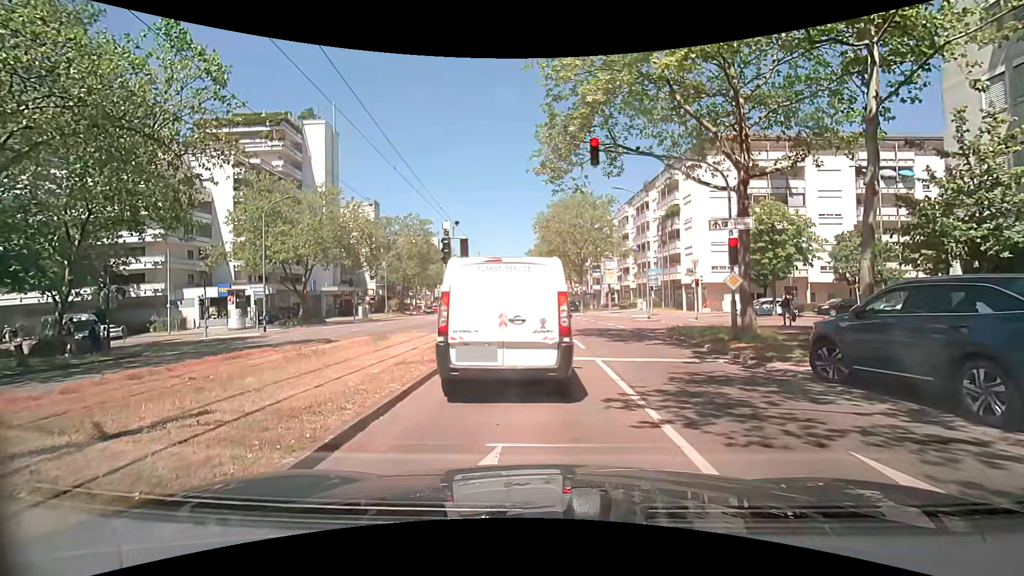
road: tertiary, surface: asphalt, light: Day
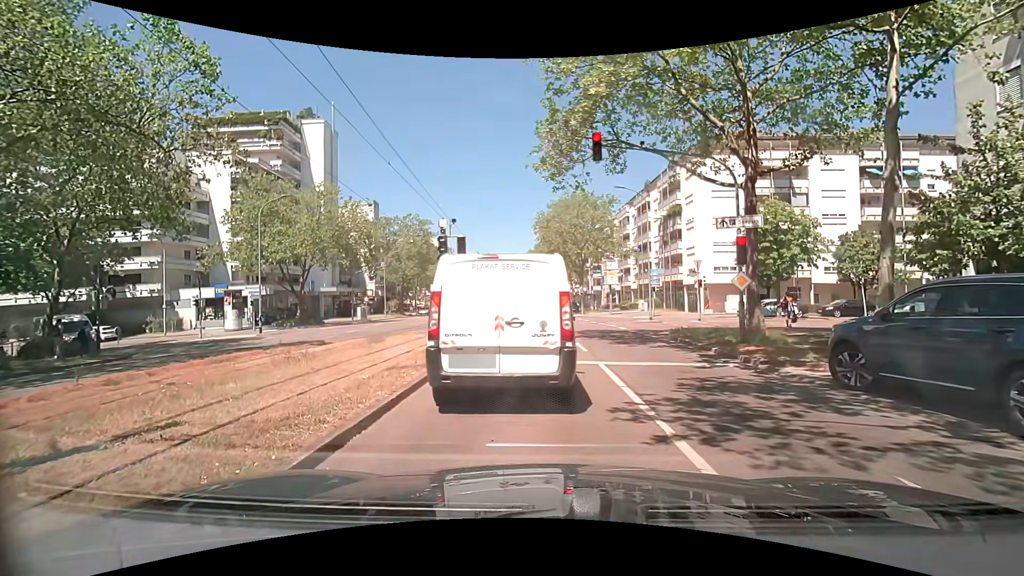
(0.0, +0.5) m; 0°
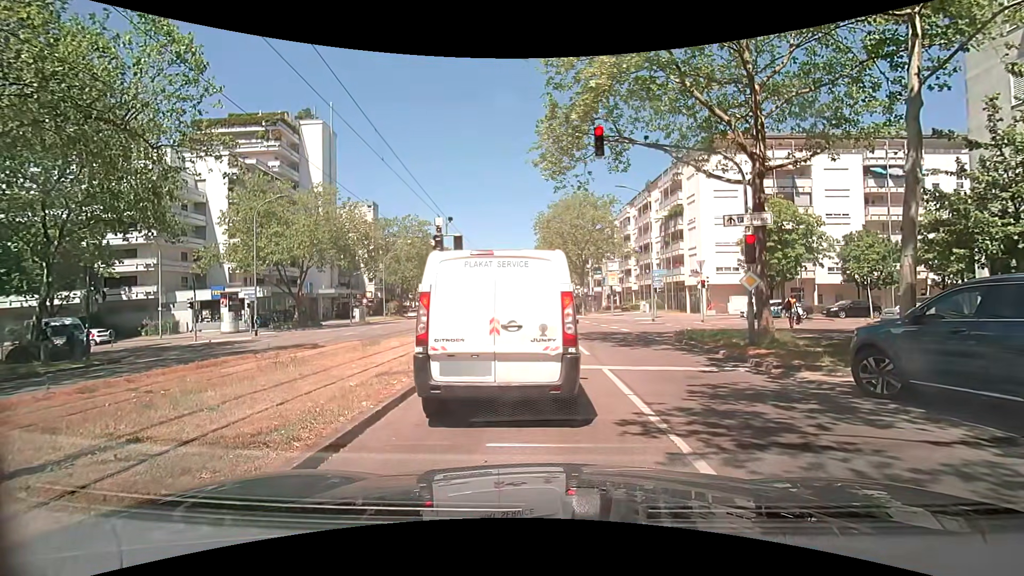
(0.0, +0.6) m; 0°
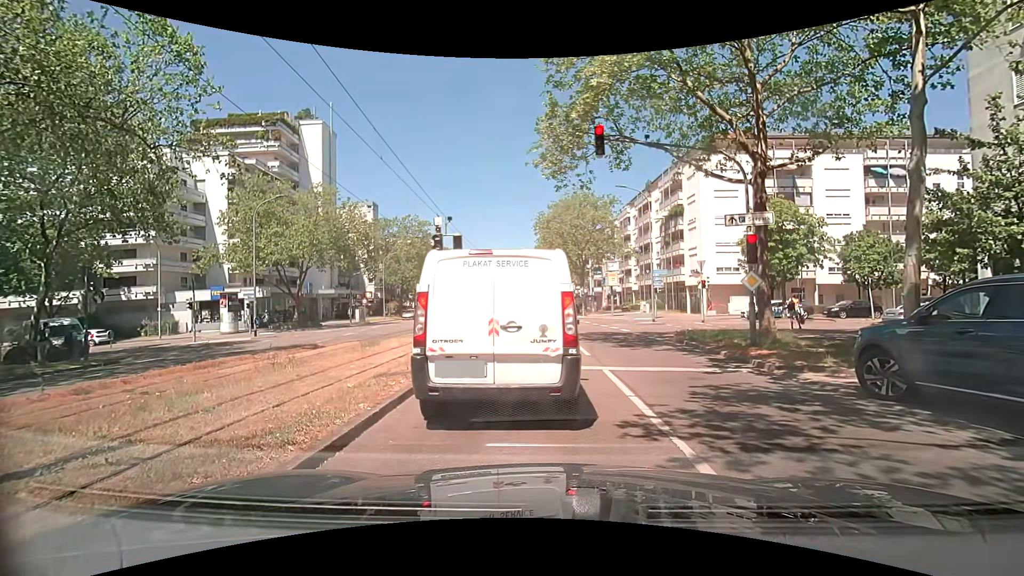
(0.0, +0.1) m; 0°
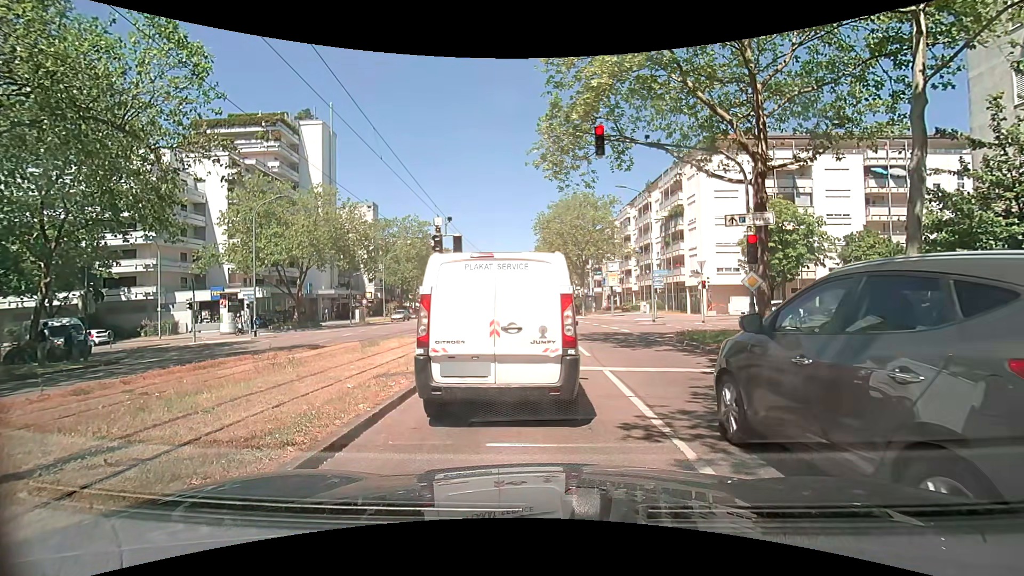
(0.0, +0.1) m; 0°
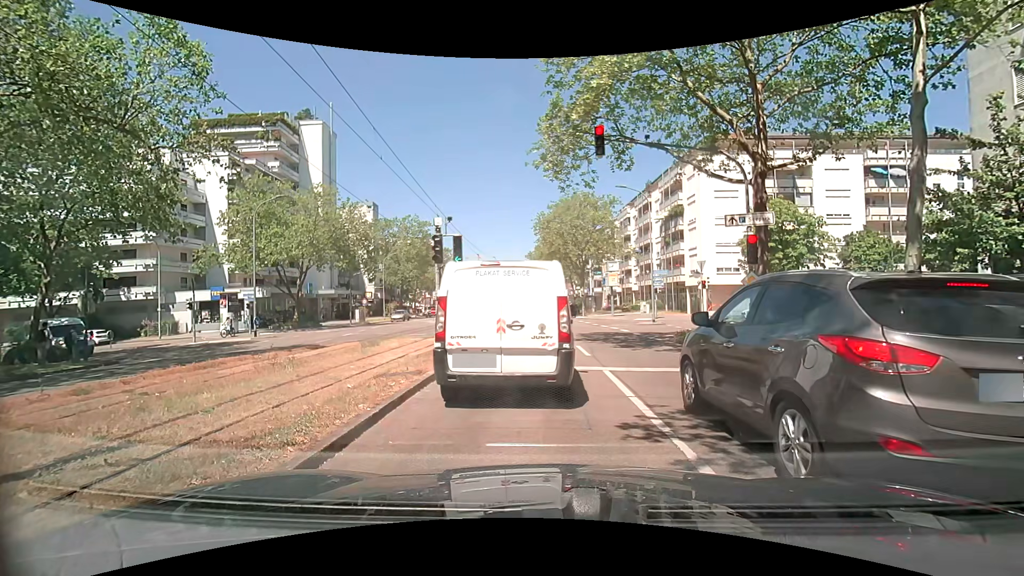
(0.0, 0.0) m; 0°
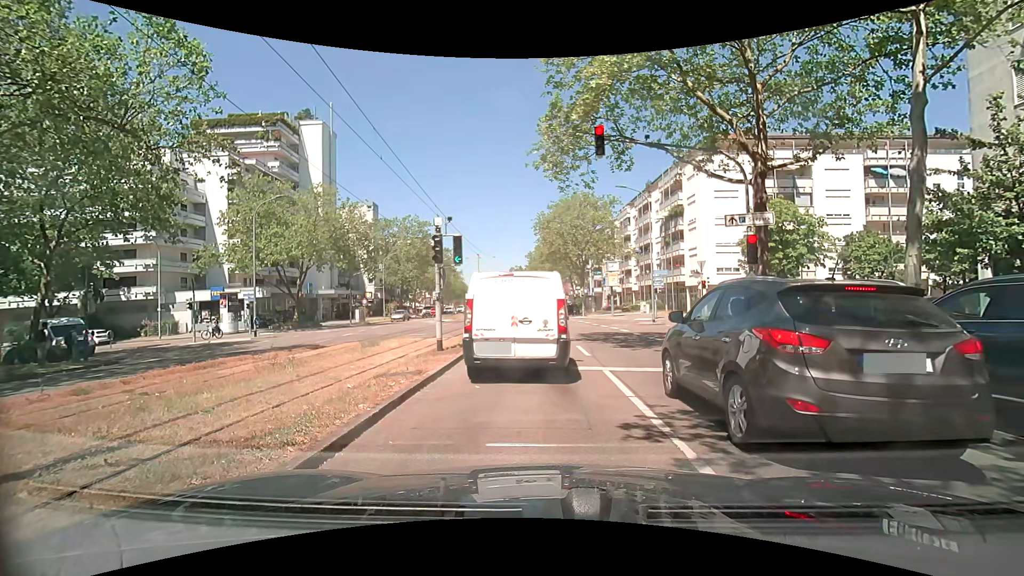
(0.0, 0.0) m; 0°
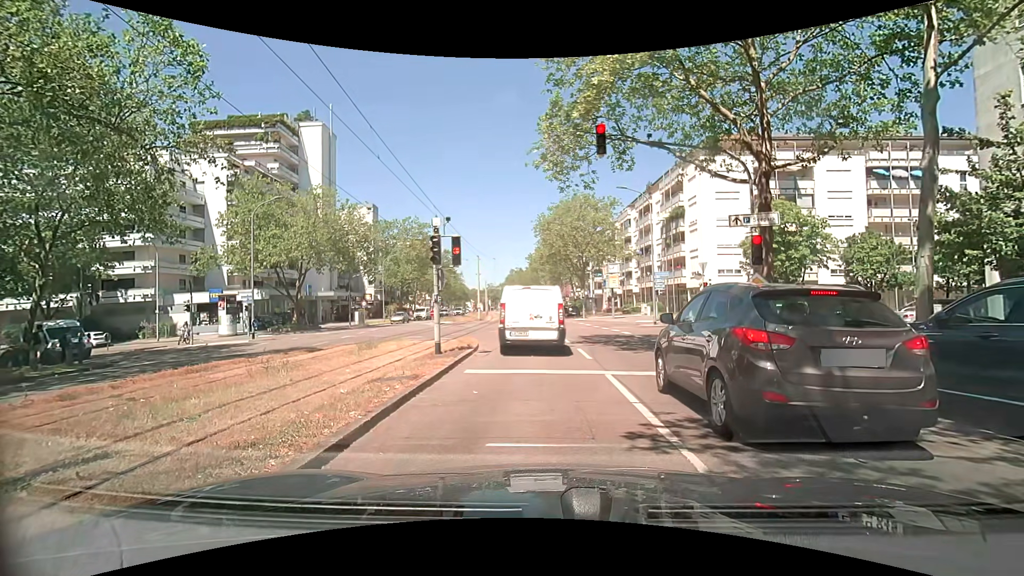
(0.0, +0.3) m; 0°
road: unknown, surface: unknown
